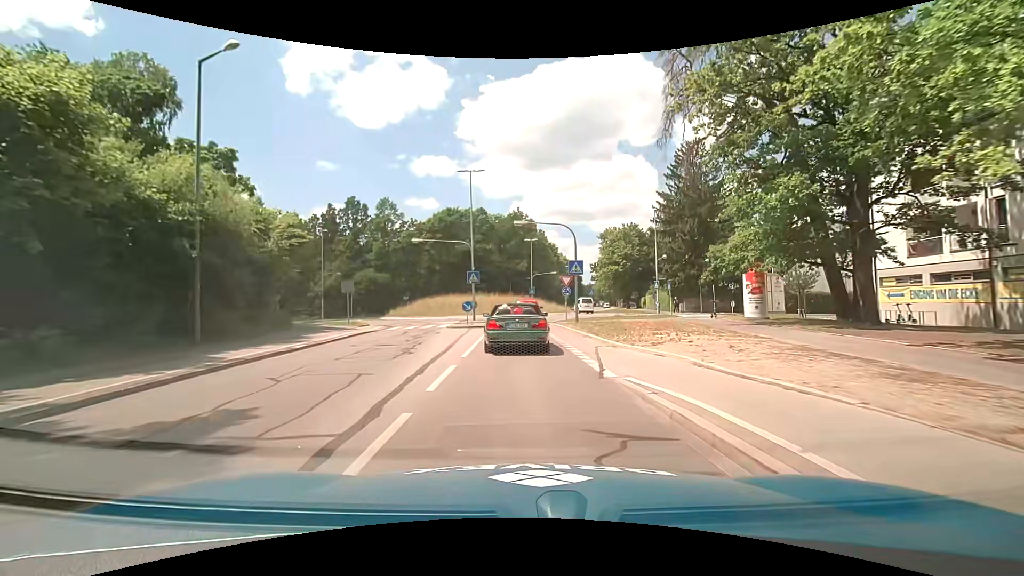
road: tertiary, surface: asphalt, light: Day
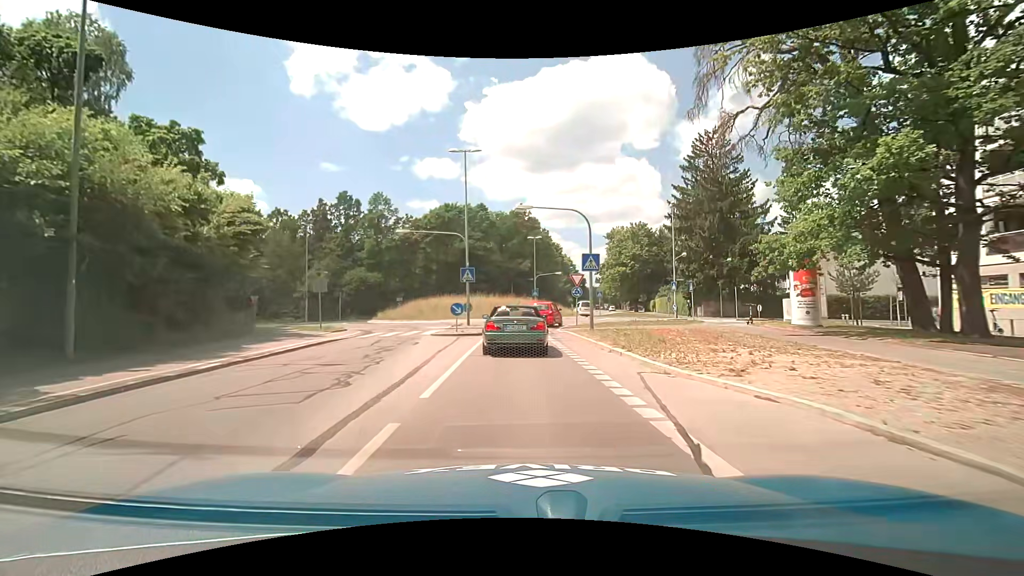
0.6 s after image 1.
(0.0, +5.1) m; -1°
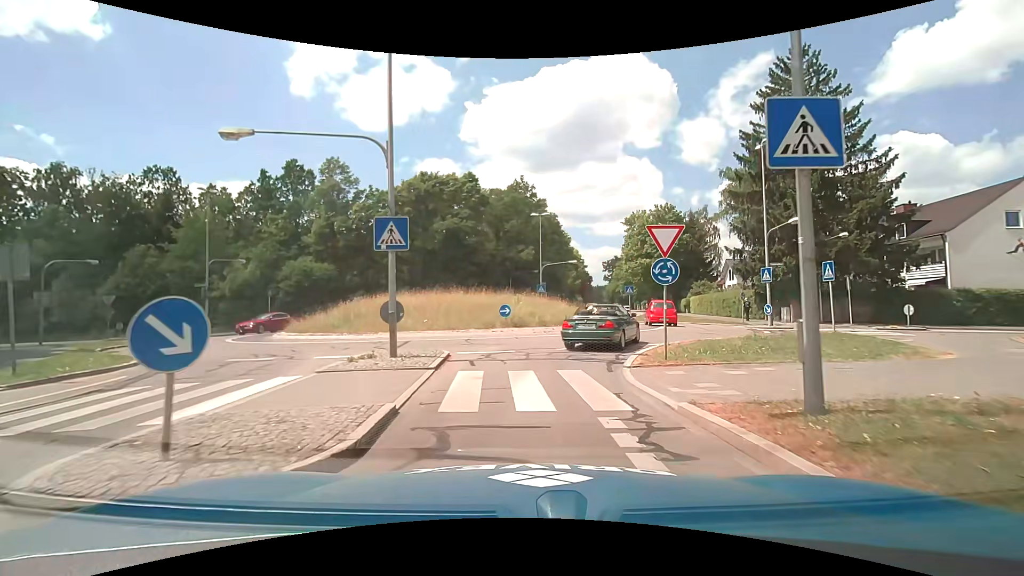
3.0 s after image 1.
(0.0, +17.3) m; 0°
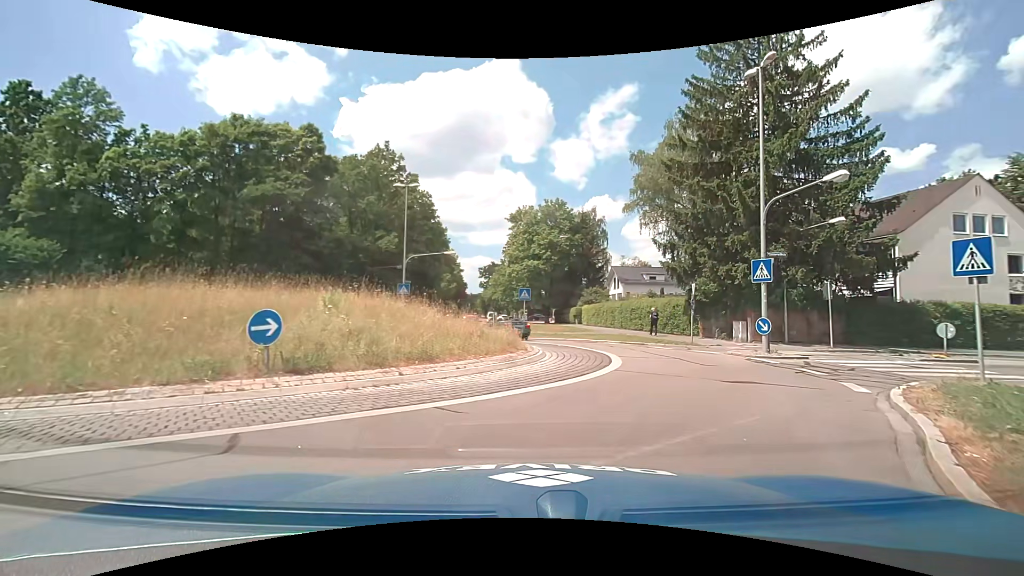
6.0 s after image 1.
(+0.6, +13.7) m; +13°
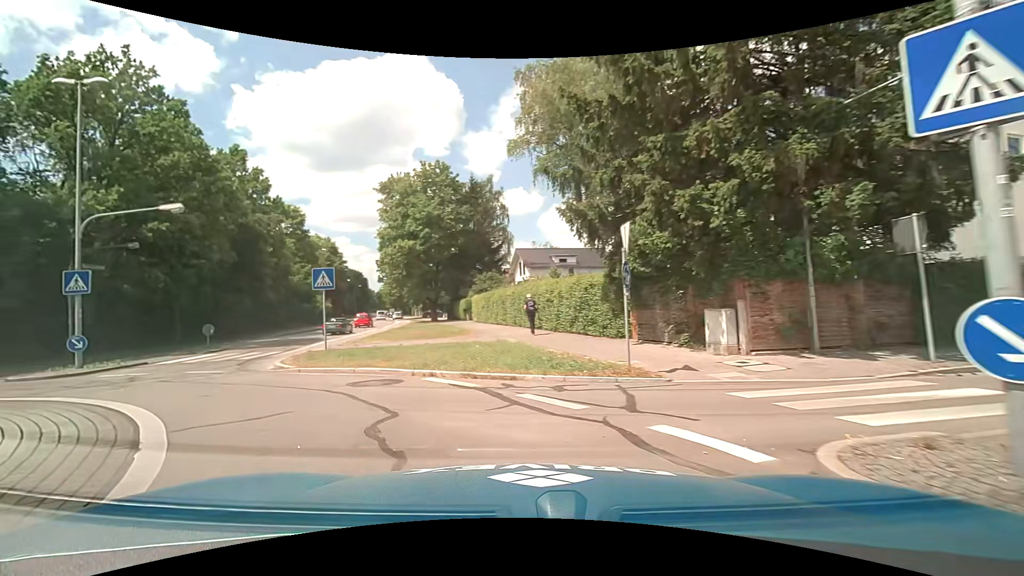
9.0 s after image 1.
(+4.6, +15.5) m; +11°
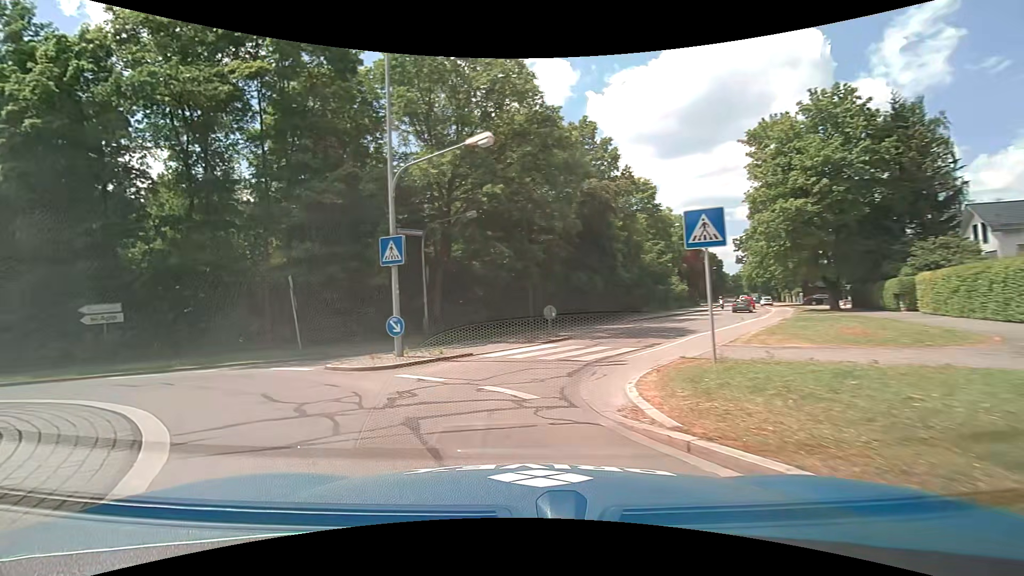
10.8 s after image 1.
(-3.1, +9.1) m; -38°
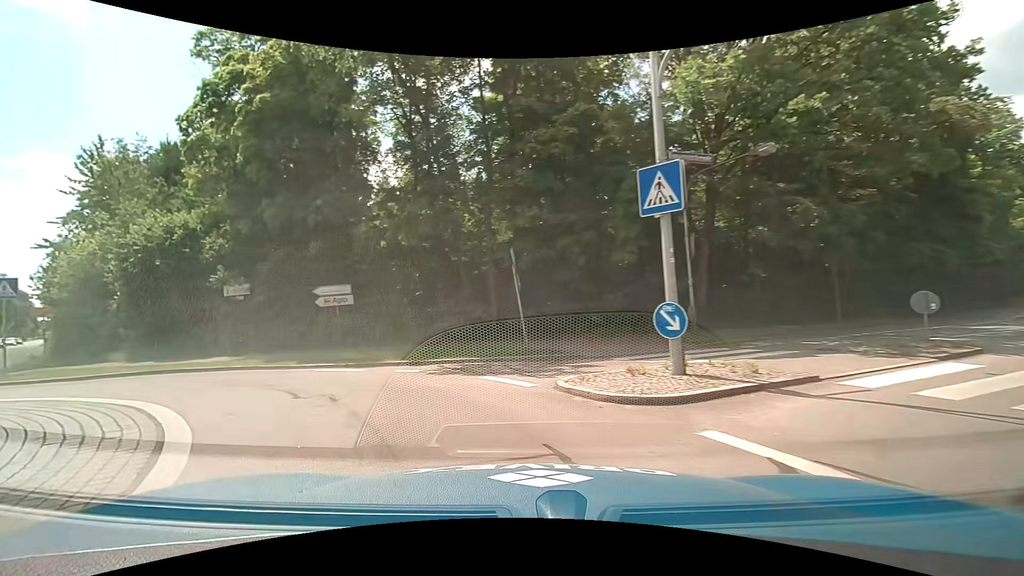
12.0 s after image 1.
(-1.4, +6.2) m; -27°
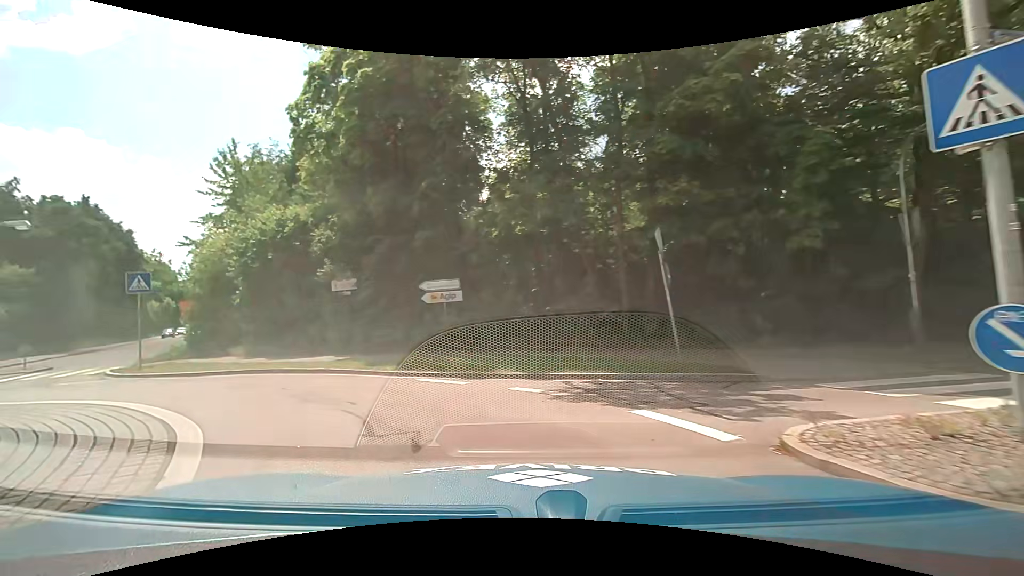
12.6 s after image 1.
(-0.4, +3.1) m; -11°
